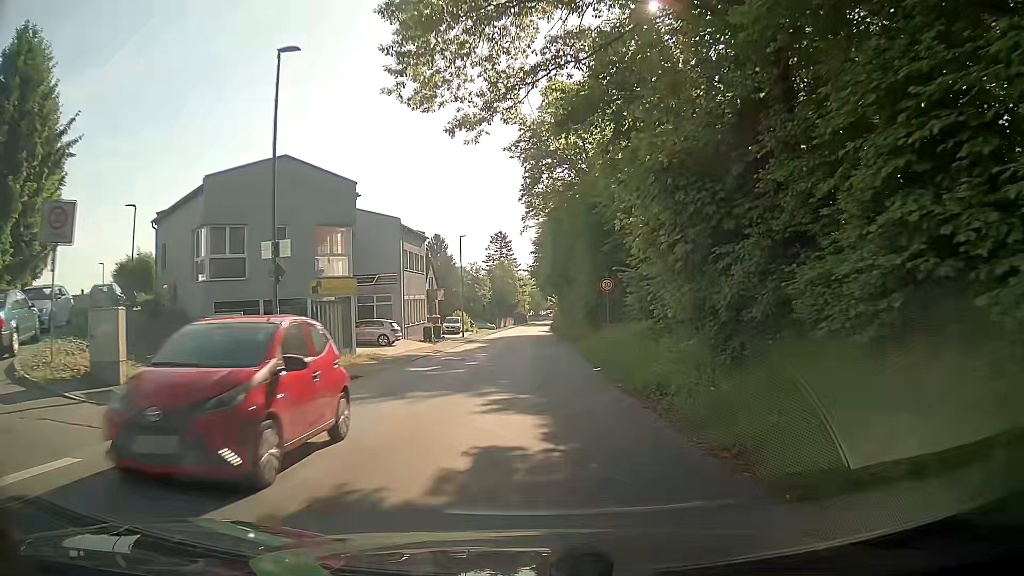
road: tertiary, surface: asphalt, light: Day
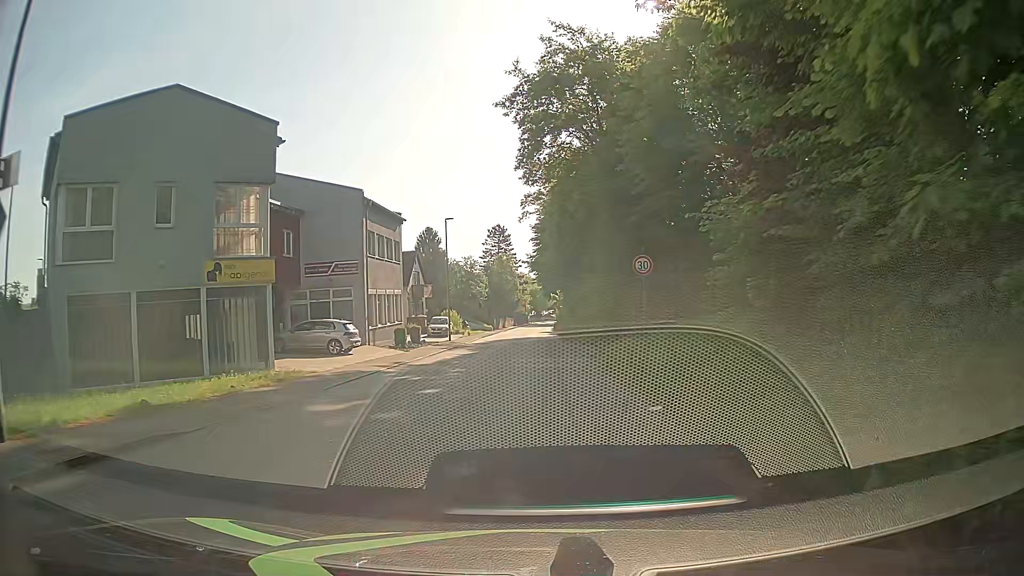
(0.0, +9.7) m; 0°
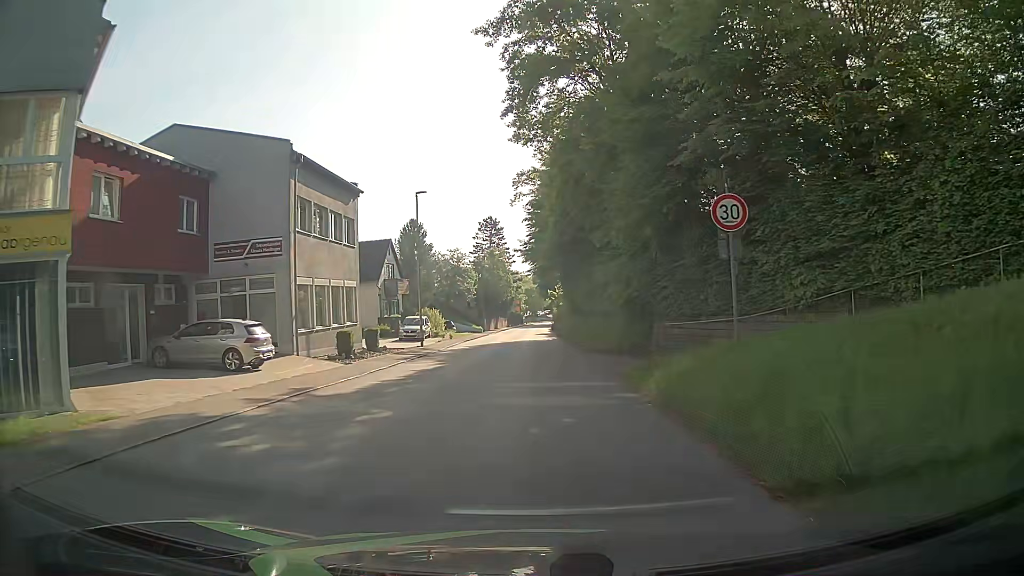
(+0.1, +9.7) m; +1°
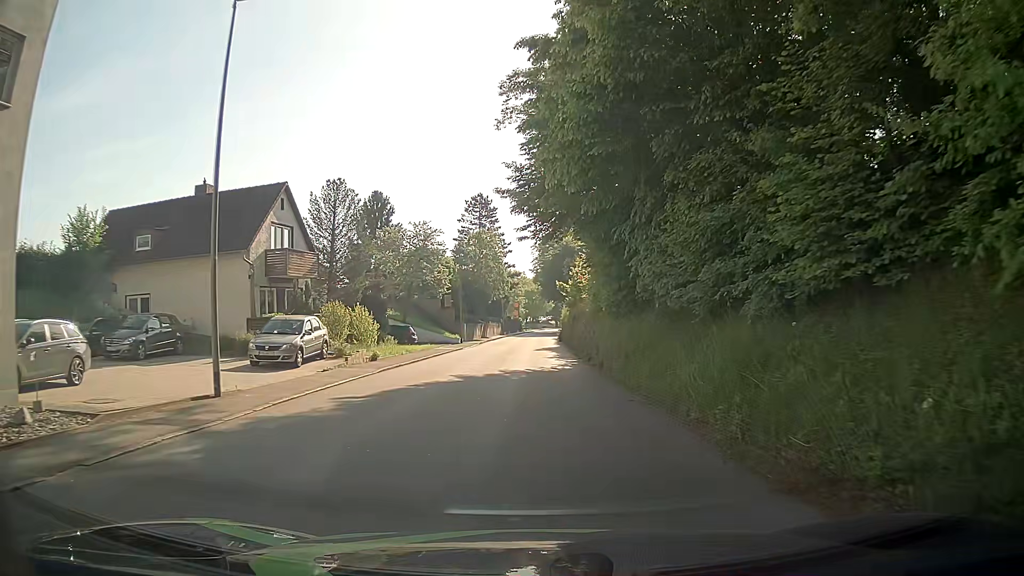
(-0.1, +24.0) m; 0°
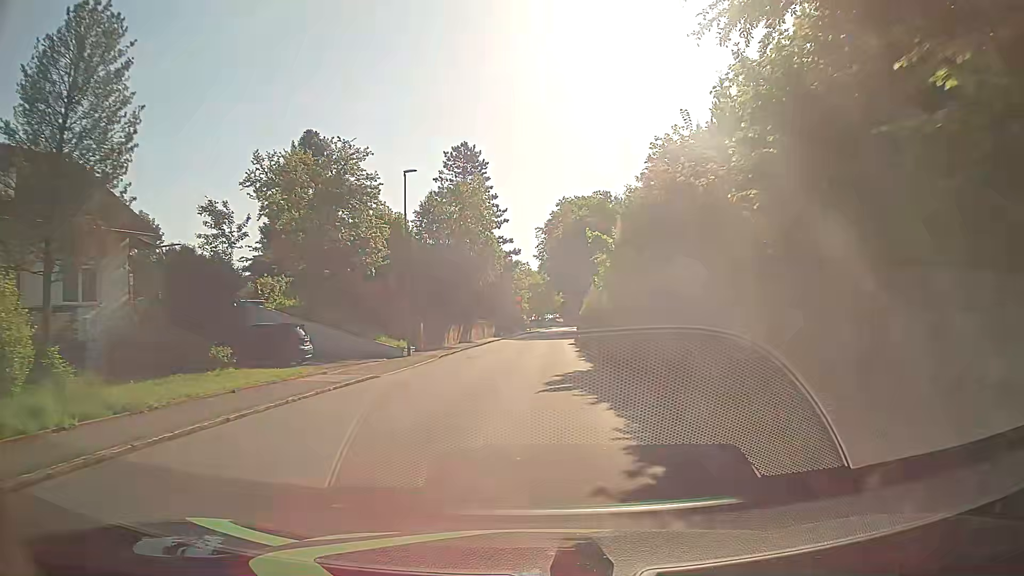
(0.0, +24.1) m; 0°
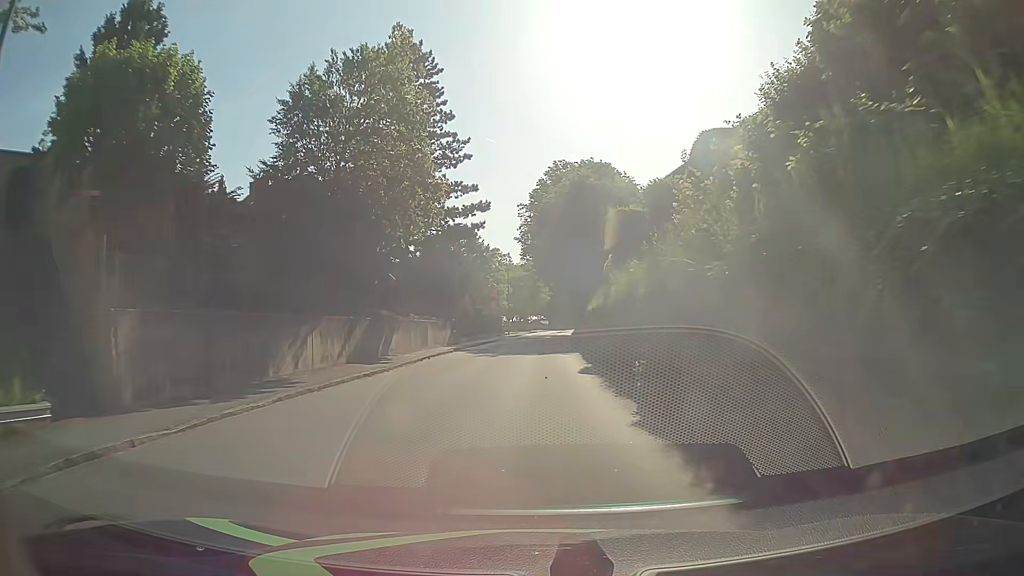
(+0.1, +24.2) m; +1°
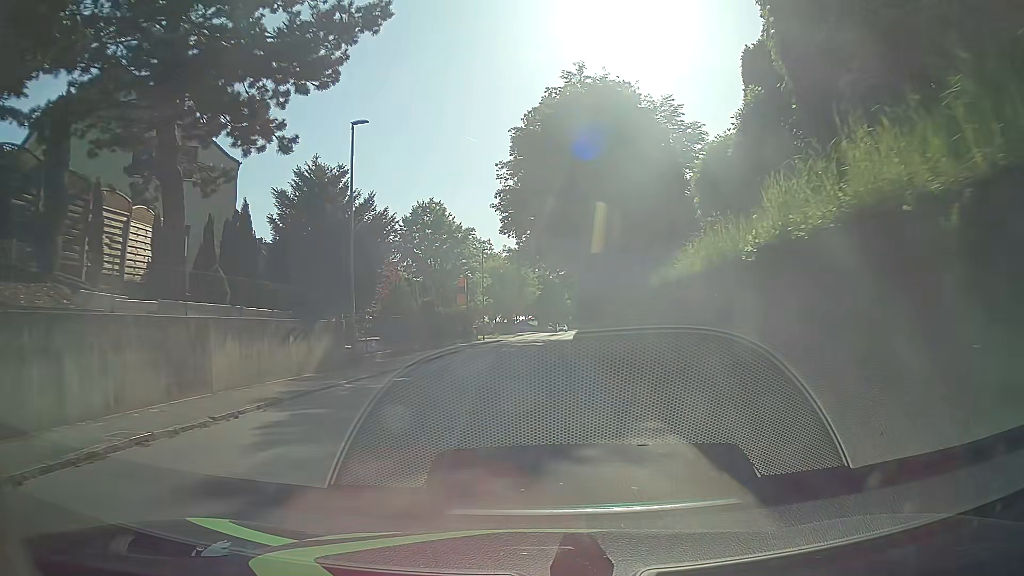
(+0.1, +24.1) m; +1°
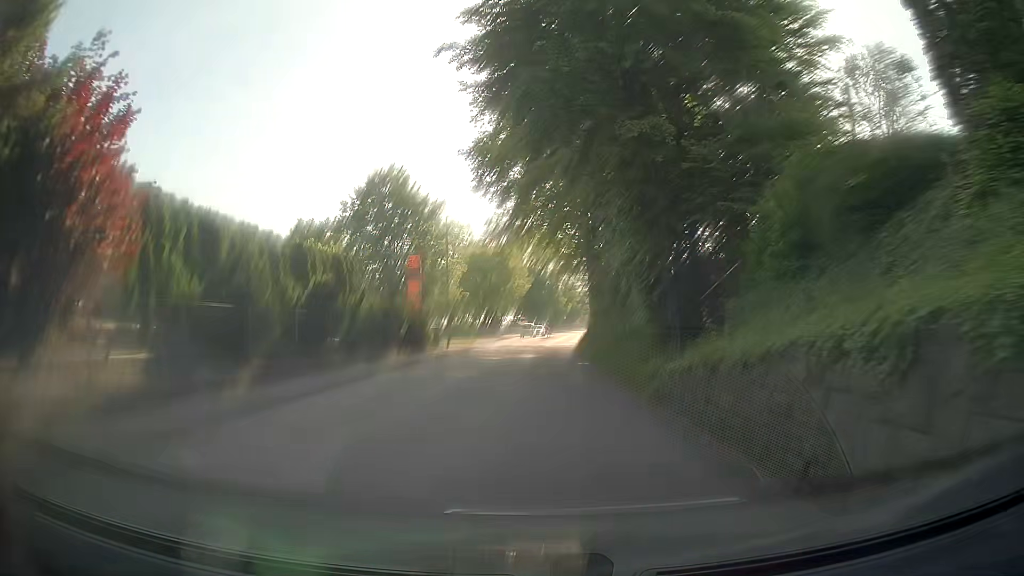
(-0.1, +19.2) m; +2°
(0, +10) (0, +20) (0, +30) (0, +40) (0, +50) (0, +60) (+1, +70) (+2, +80) (+2, +90) (+3, +100) m
